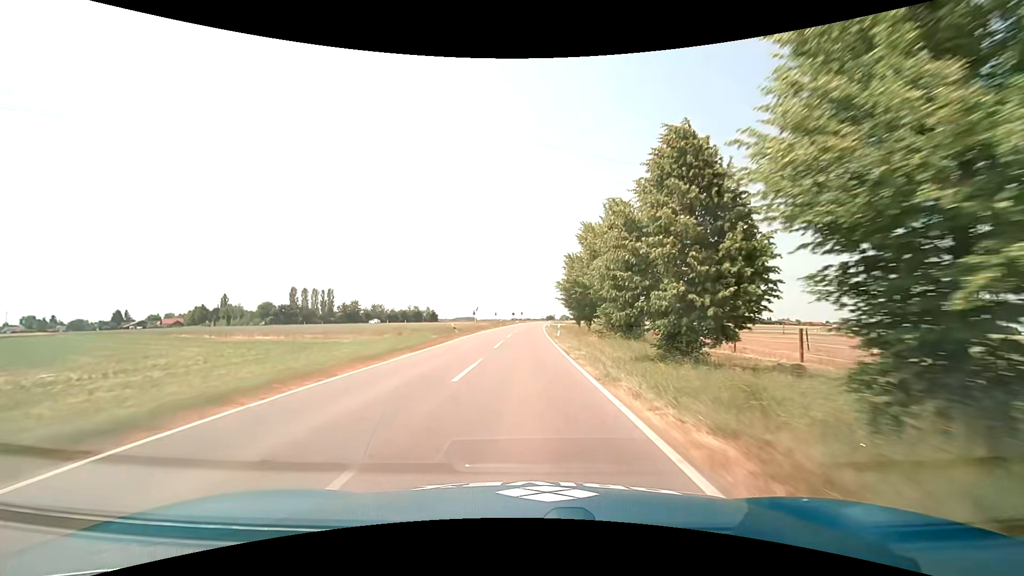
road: tertiary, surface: asphalt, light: Day
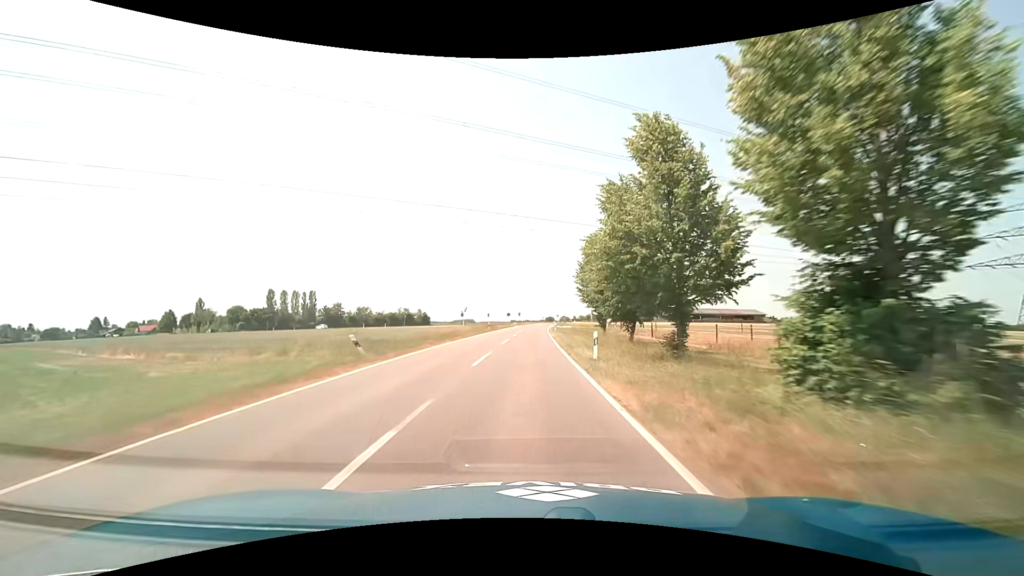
(+0.1, +21.2) m; 0°
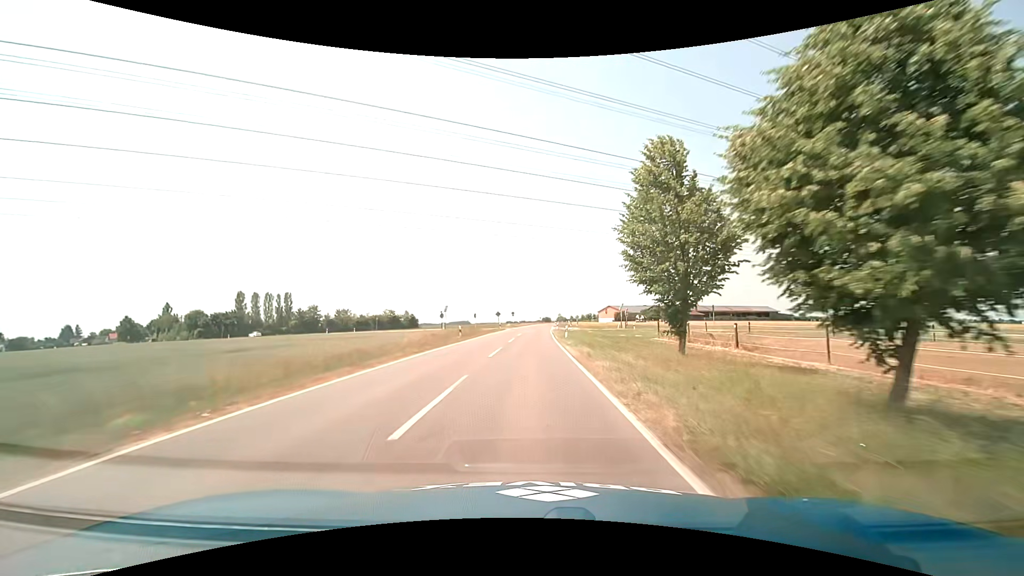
(+0.1, +21.3) m; 0°
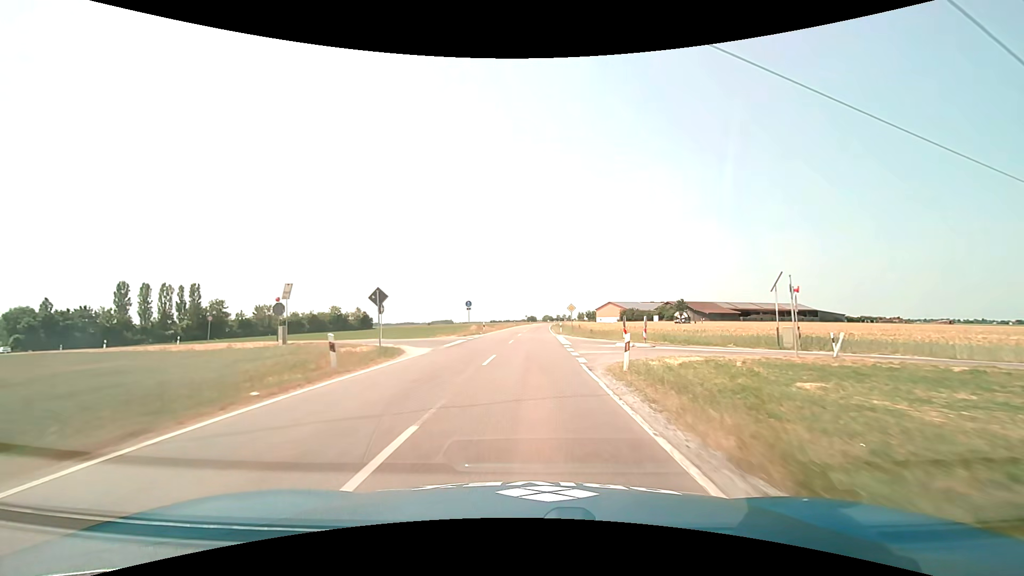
(+1.0, +53.5) m; +2°
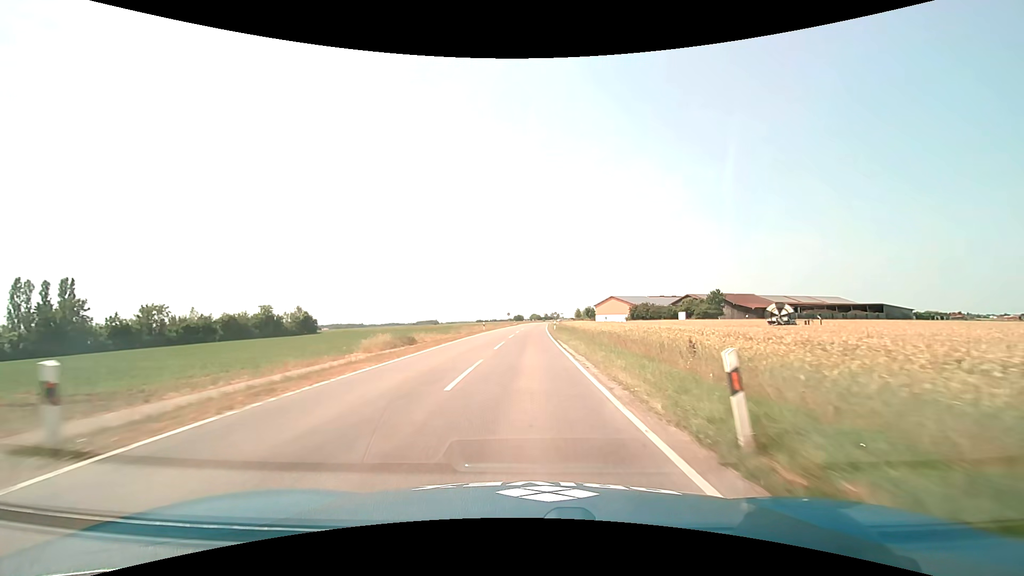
(+0.7, +42.8) m; +2°
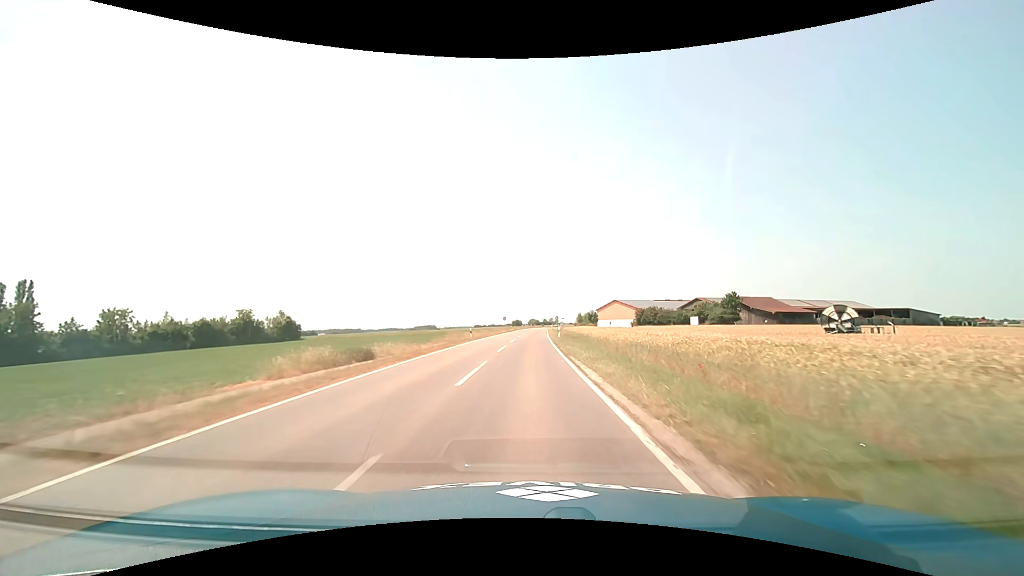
(0.0, +10.7) m; 0°
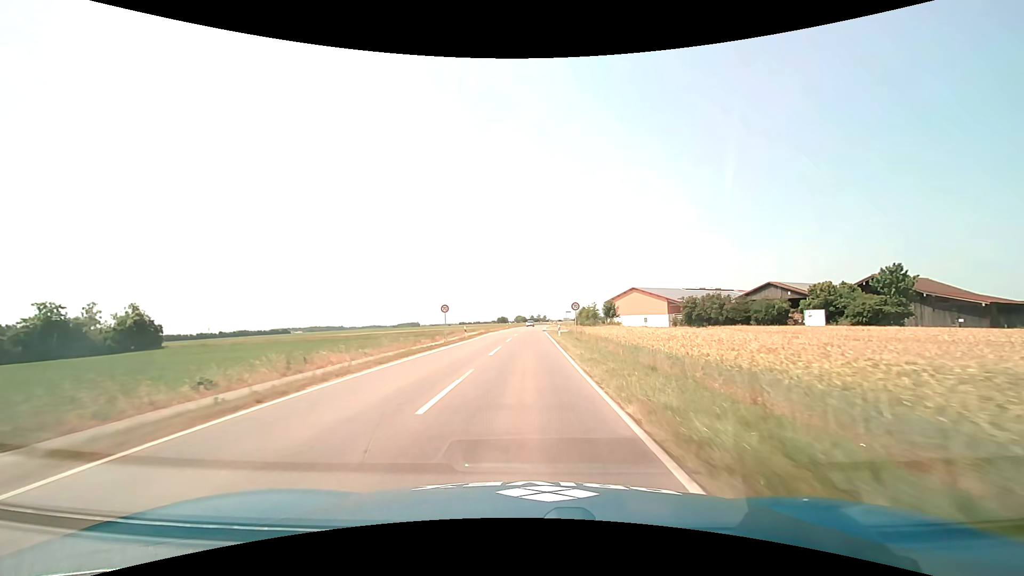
(+0.8, +53.8) m; +2°
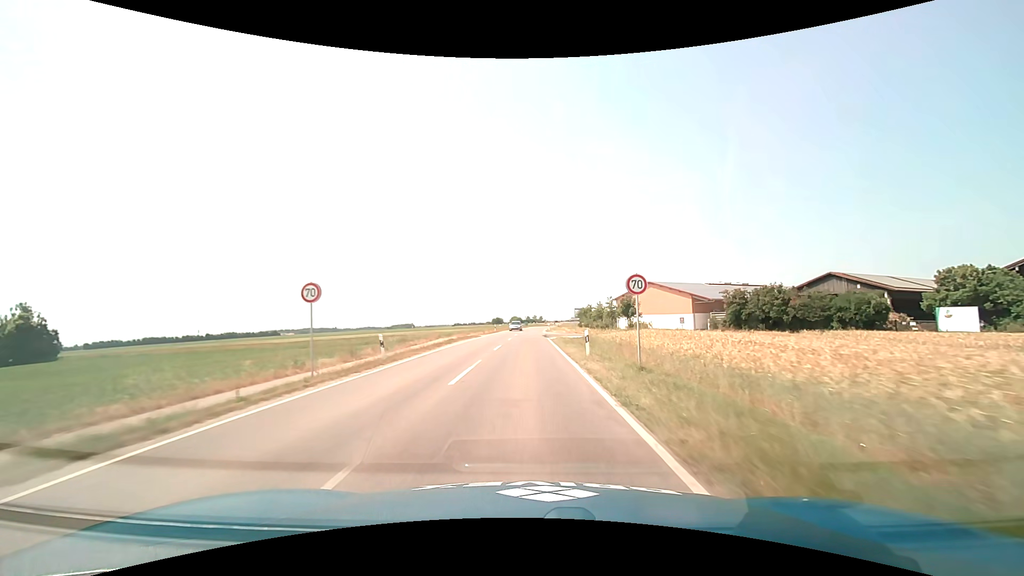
(+0.1, +21.7) m; 0°
(0, +10) (0, +20) (0, +30) (0, +40) (0, +50) (0, +60) (+1, +70) (+1, +80) (+1, +90) (+2, +100) m
